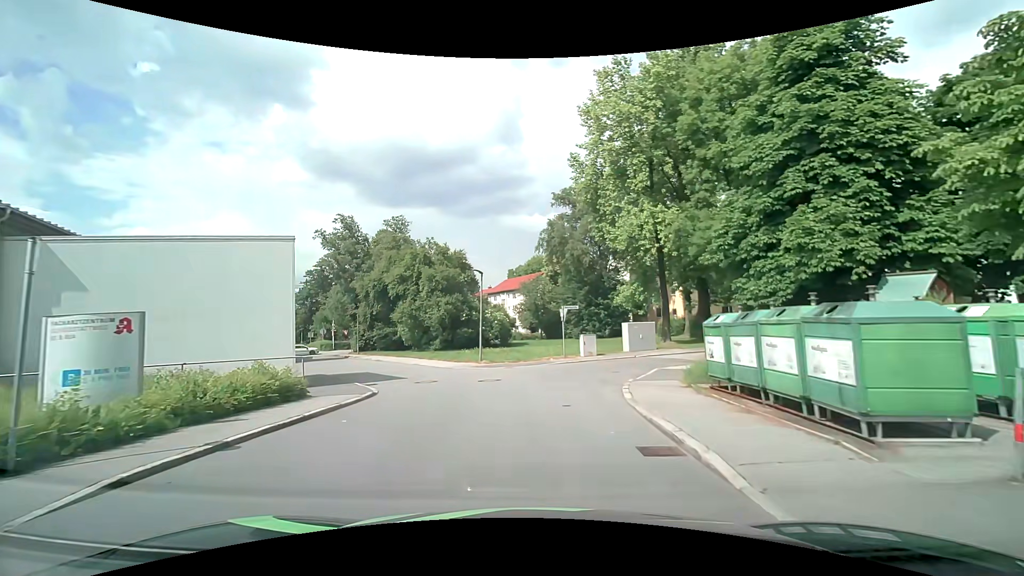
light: Day
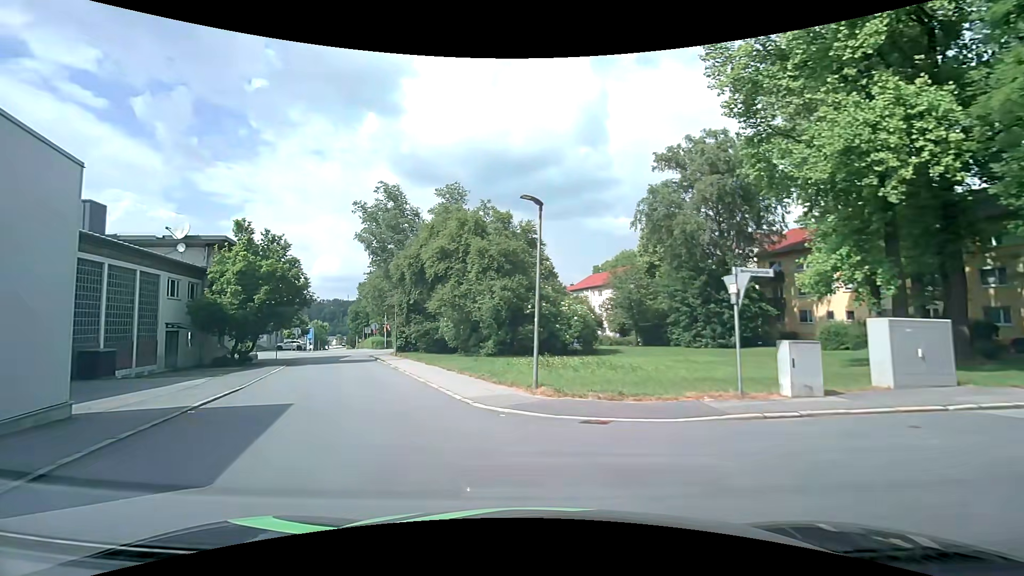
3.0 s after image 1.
(-0.4, +14.5) m; -9°
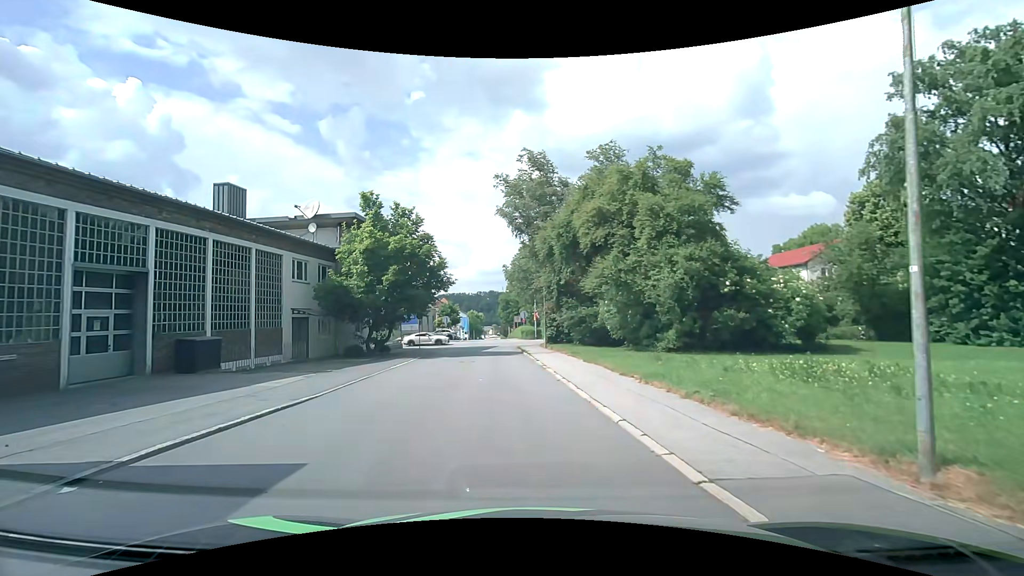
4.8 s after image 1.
(-1.3, +7.7) m; -17°
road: residential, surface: asphalt
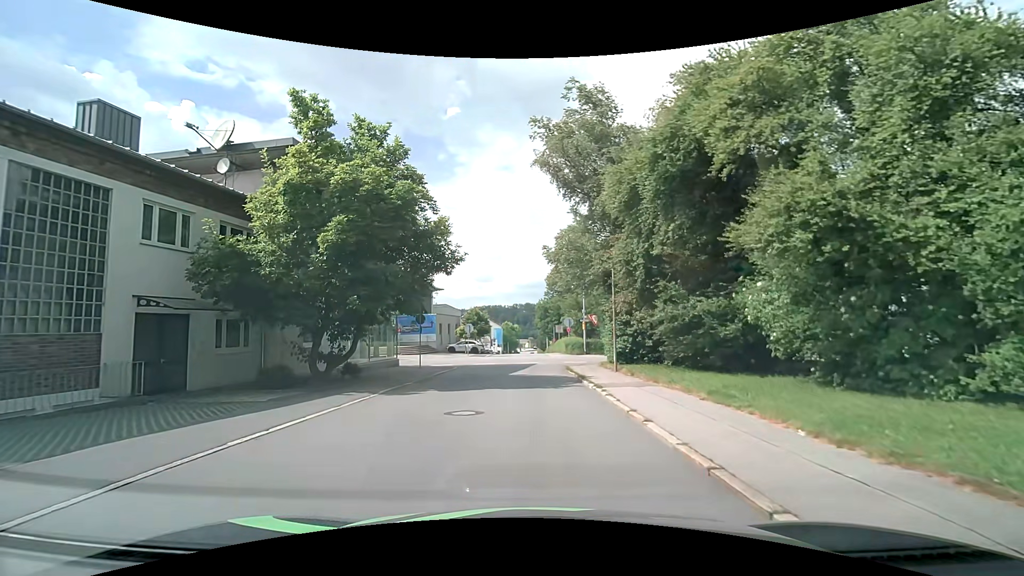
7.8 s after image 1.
(-1.1, +14.0) m; -5°
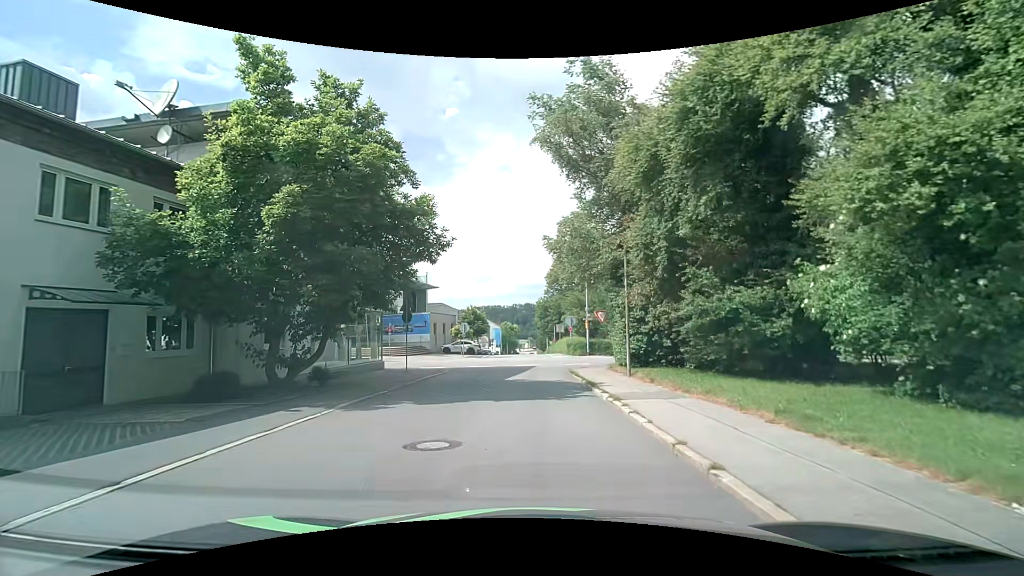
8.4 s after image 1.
(0.0, +3.0) m; 0°
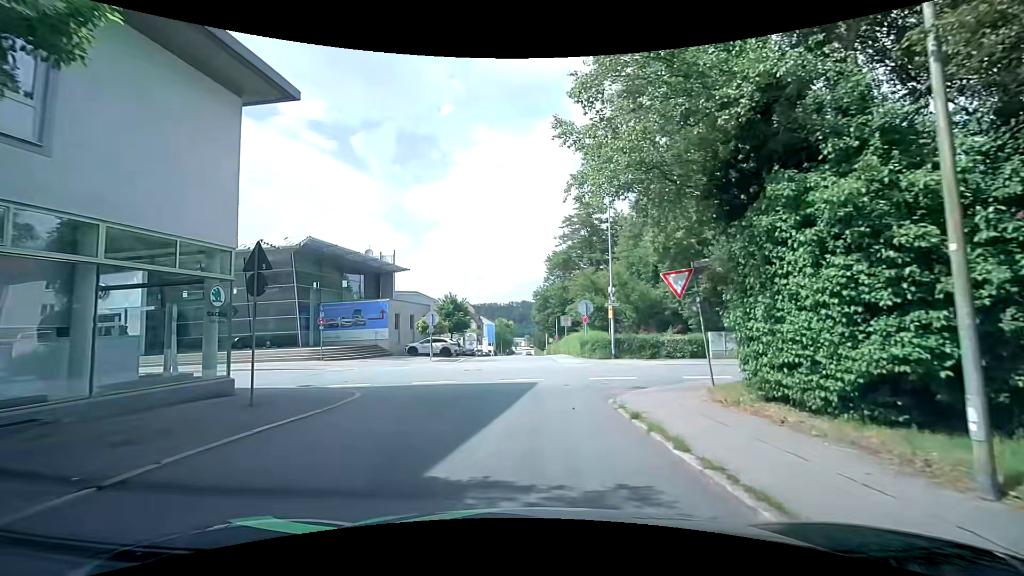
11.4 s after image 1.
(0.0, +14.1) m; 0°
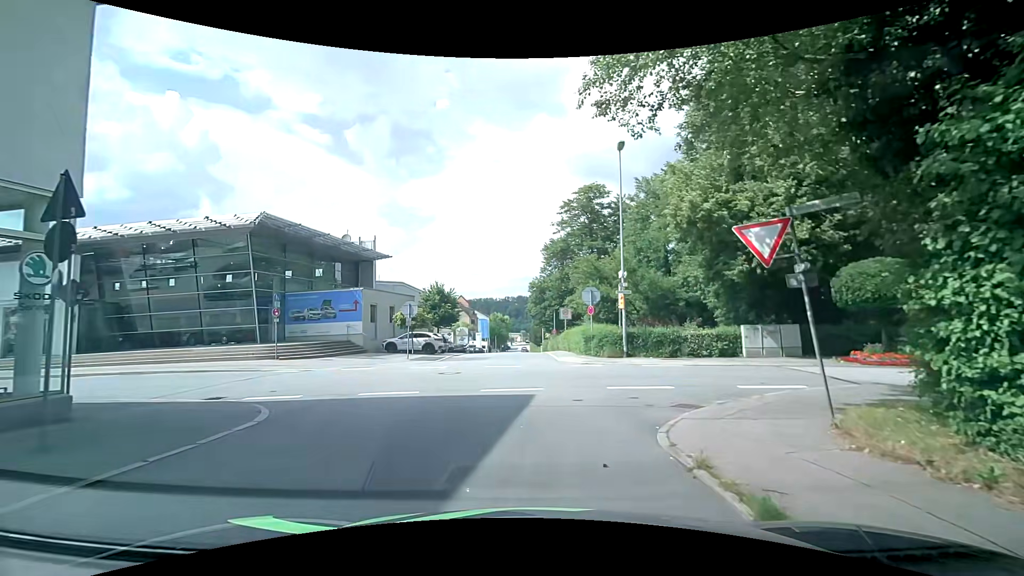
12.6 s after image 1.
(+0.1, +4.8) m; +1°
